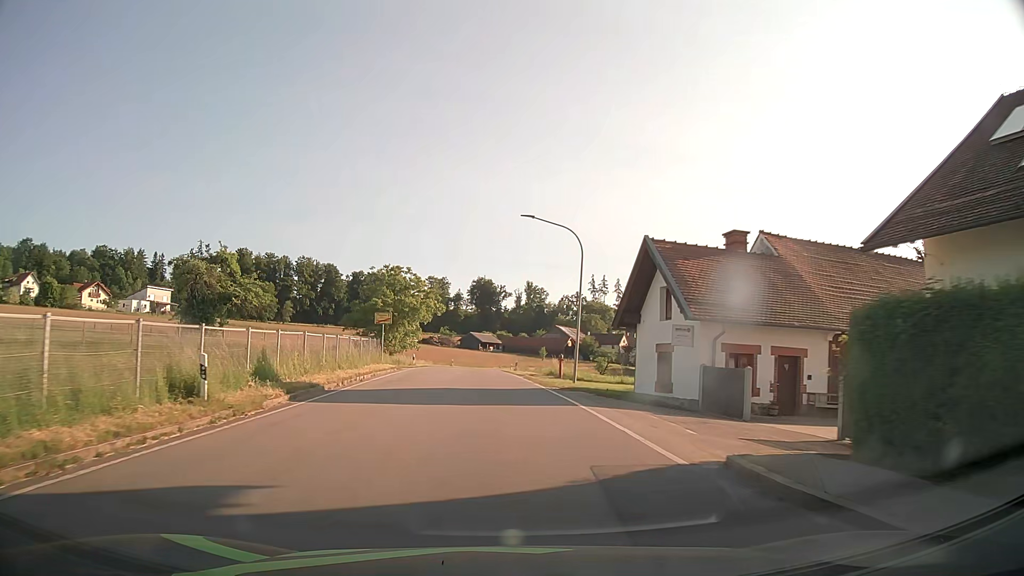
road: tertiary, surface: asphalt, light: Day
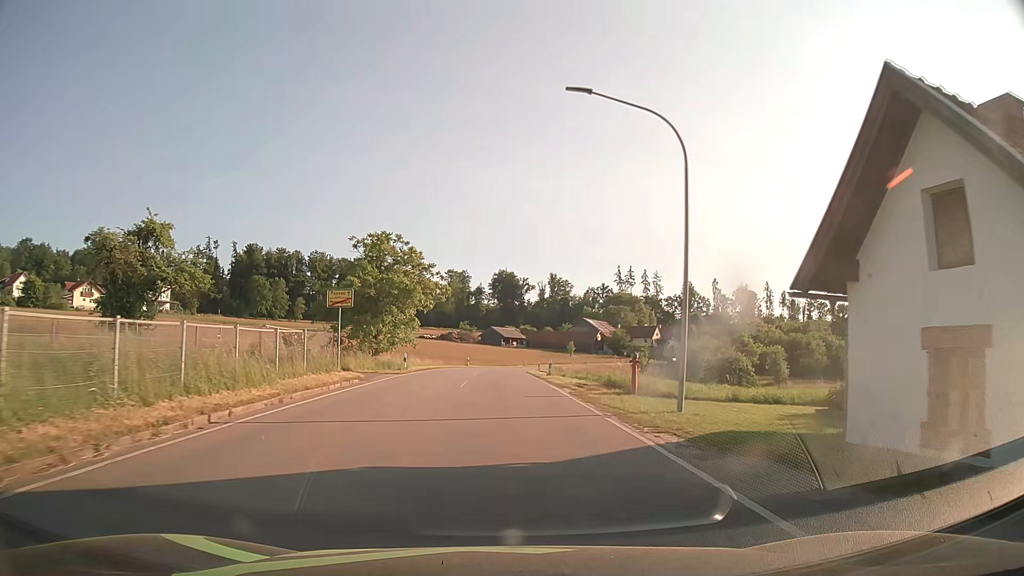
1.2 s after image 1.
(-0.3, +15.2) m; -2°
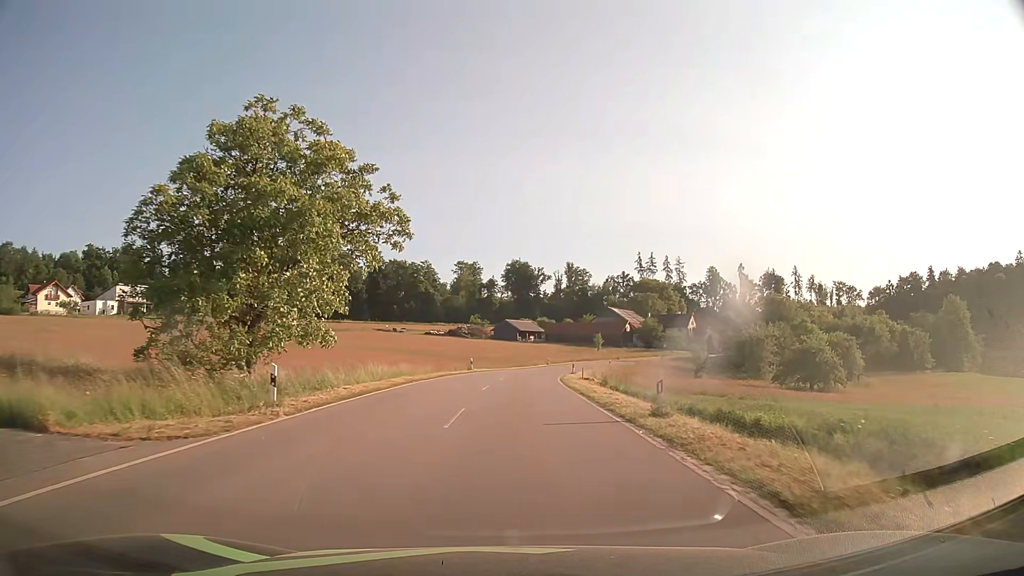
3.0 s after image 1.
(-0.4, +23.1) m; -1°
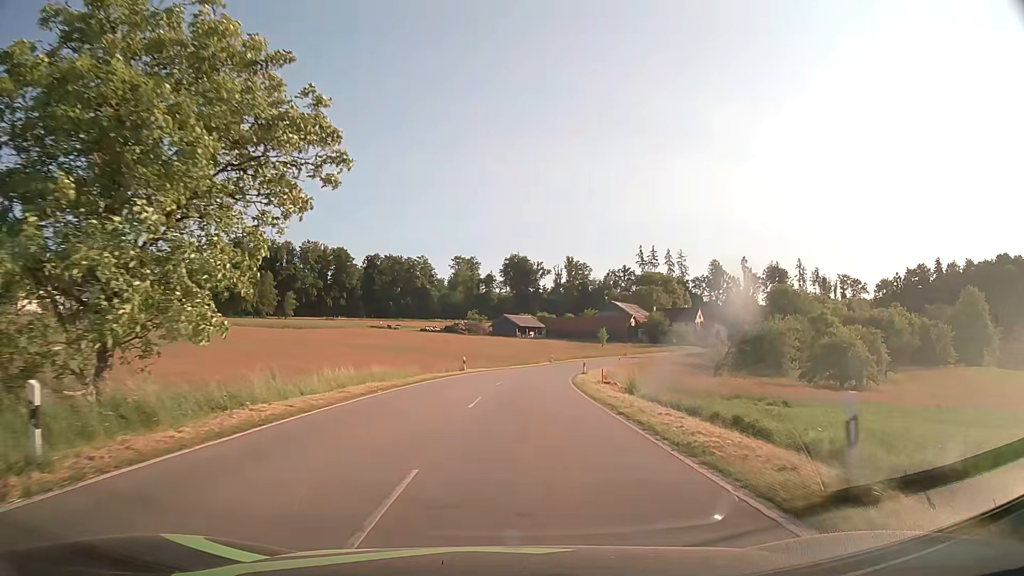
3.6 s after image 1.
(0.0, +7.9) m; 0°
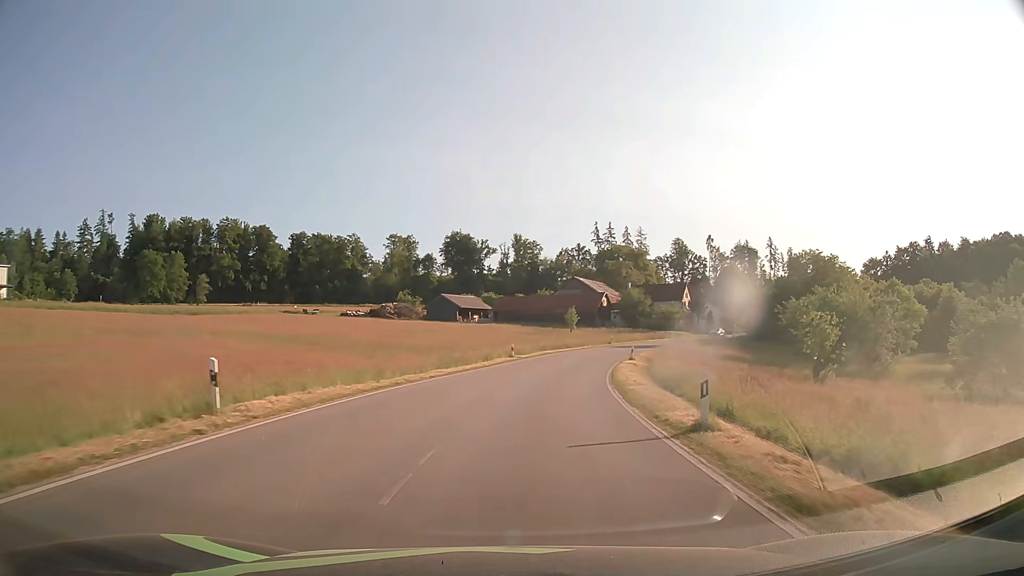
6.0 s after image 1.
(+1.1, +34.3) m; +5°
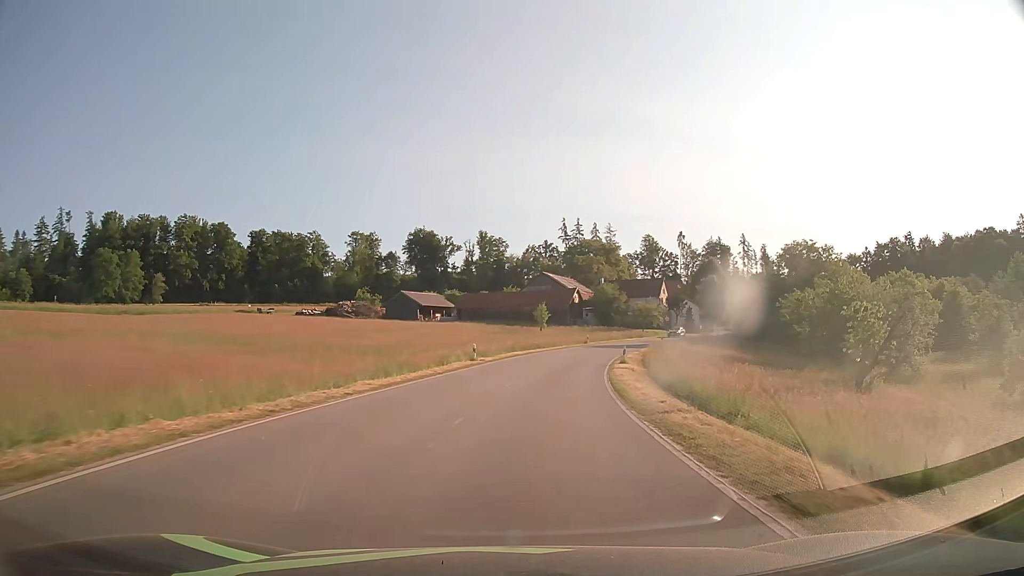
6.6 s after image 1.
(+0.2, +9.0) m; +3°
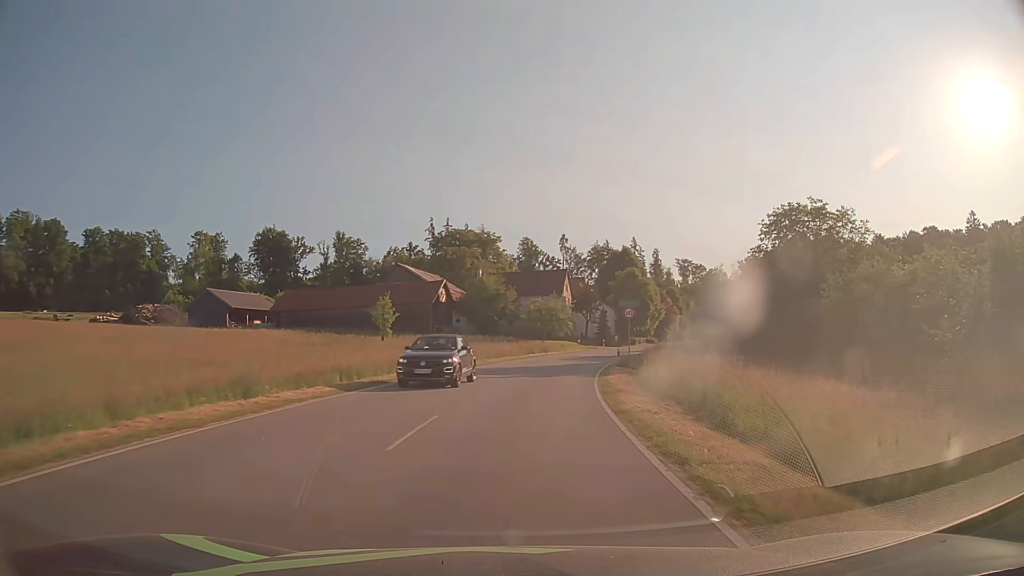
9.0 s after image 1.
(+3.6, +36.0) m; +11°
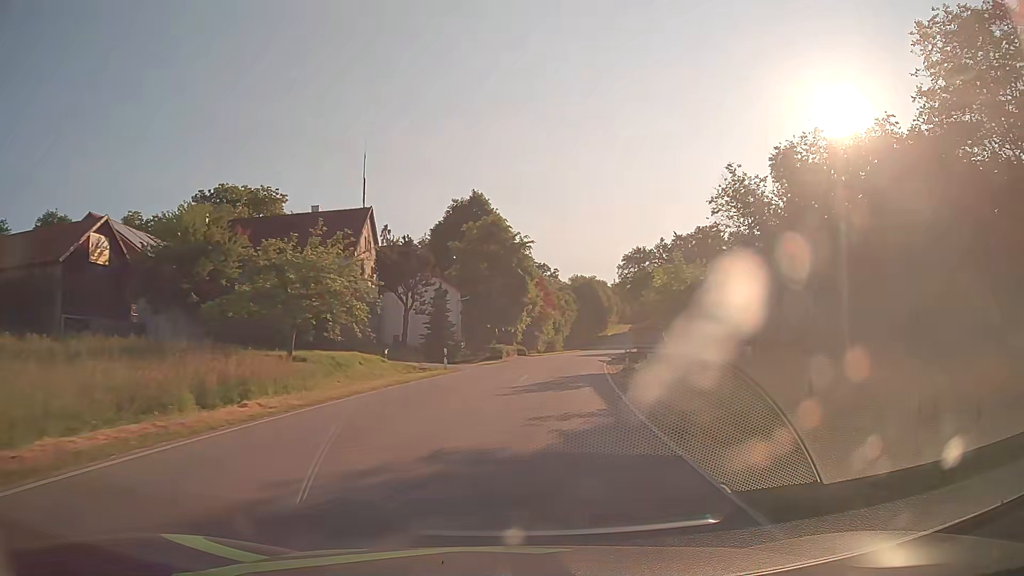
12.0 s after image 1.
(+5.3, +44.7) m; +15°
(0, +10) (+1, +20) (+2, +30) (+4, +40) (+5, +50) (+7, +59) (+9, +69) (+11, +79) (+13, +89) (+15, +99) m
